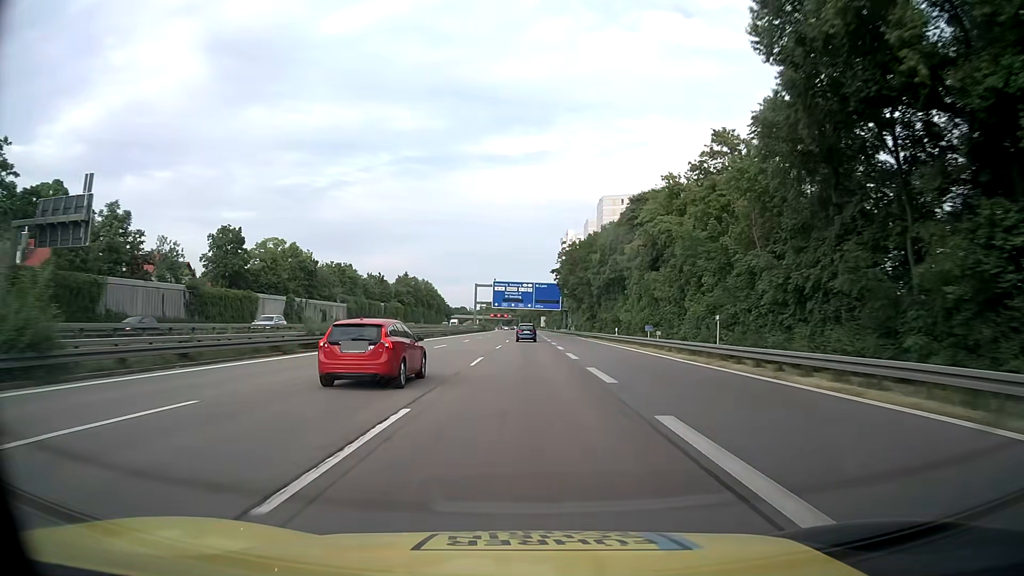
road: motorway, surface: asphalt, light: Day
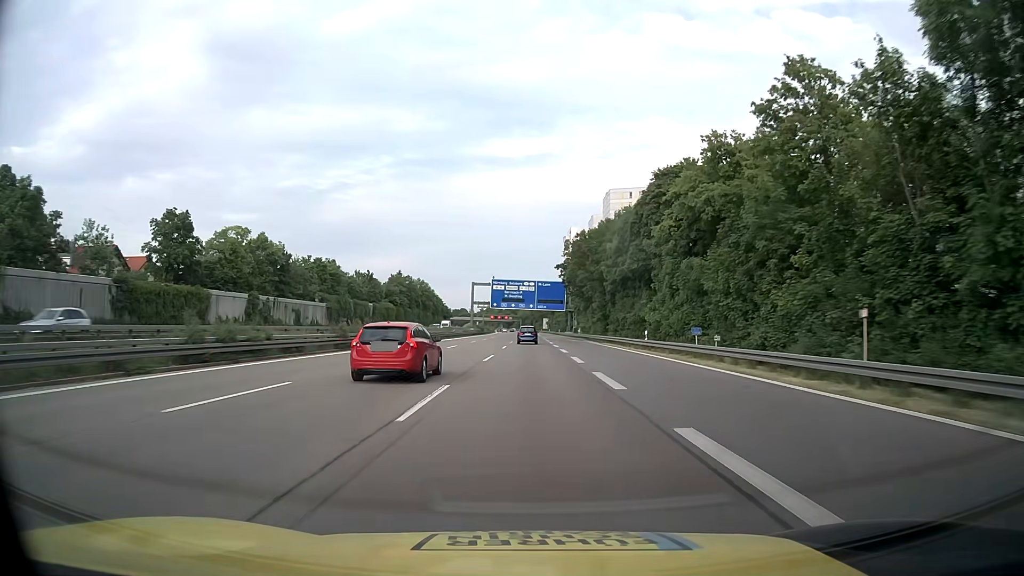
(+0.1, +13.2) m; 0°
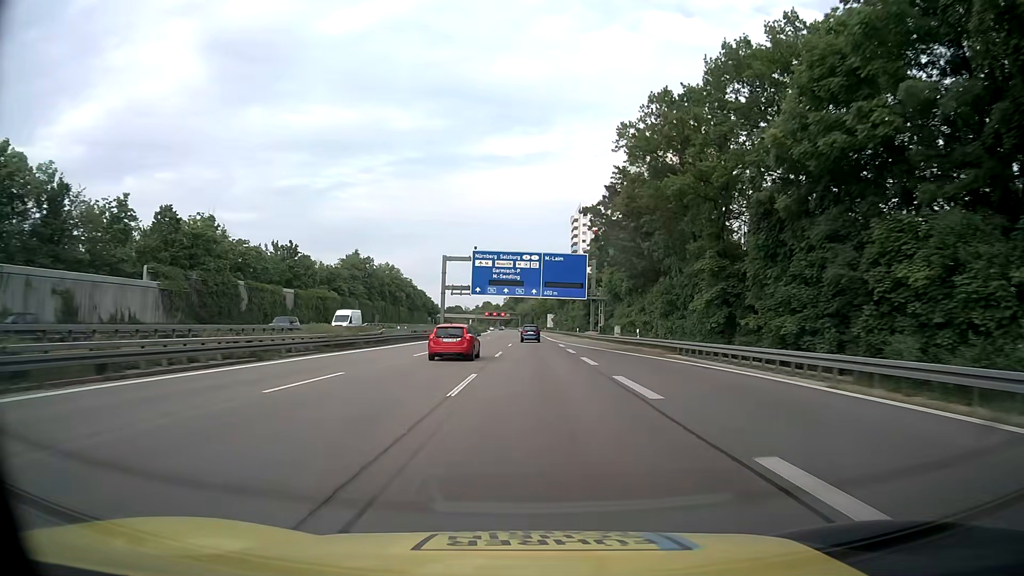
(0.0, +50.7) m; 0°
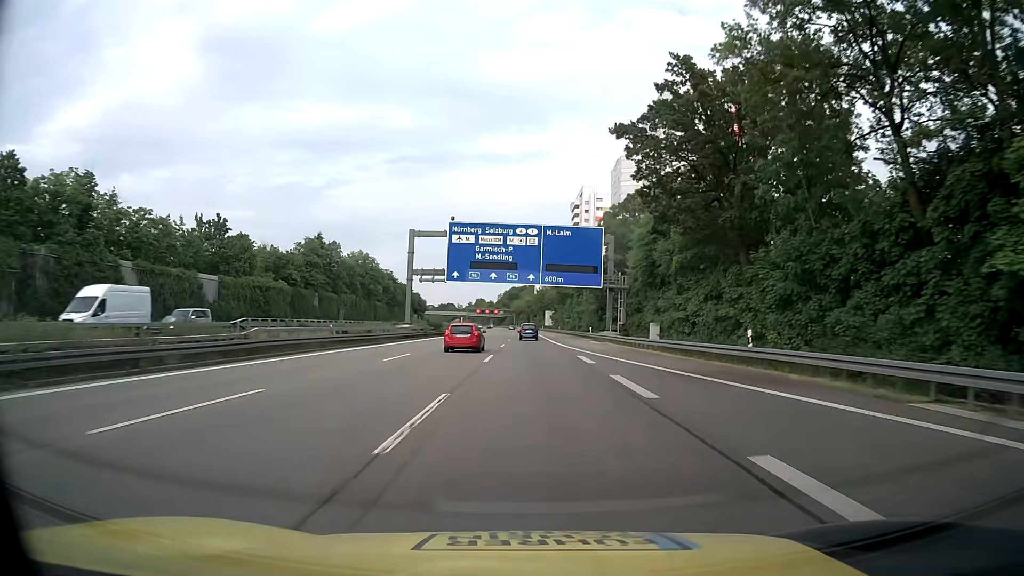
(+0.1, +24.0) m; +1°
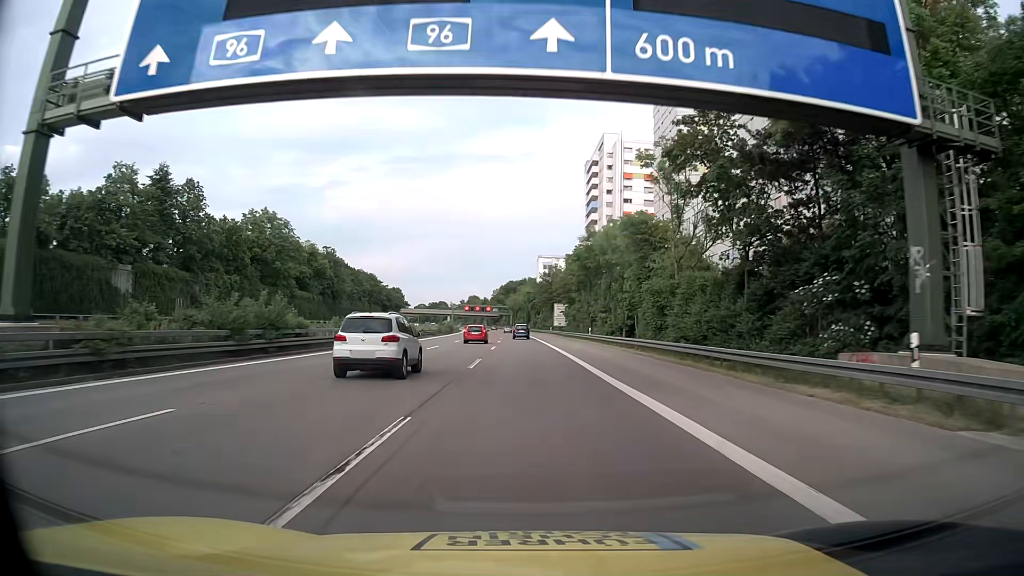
(-0.1, +57.4) m; 0°
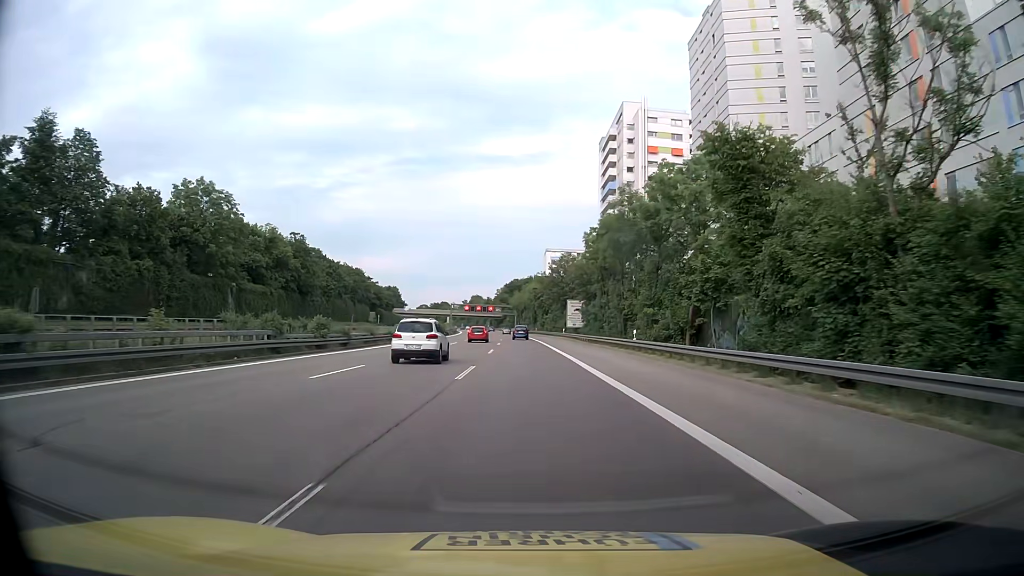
(-0.2, +22.3) m; 0°
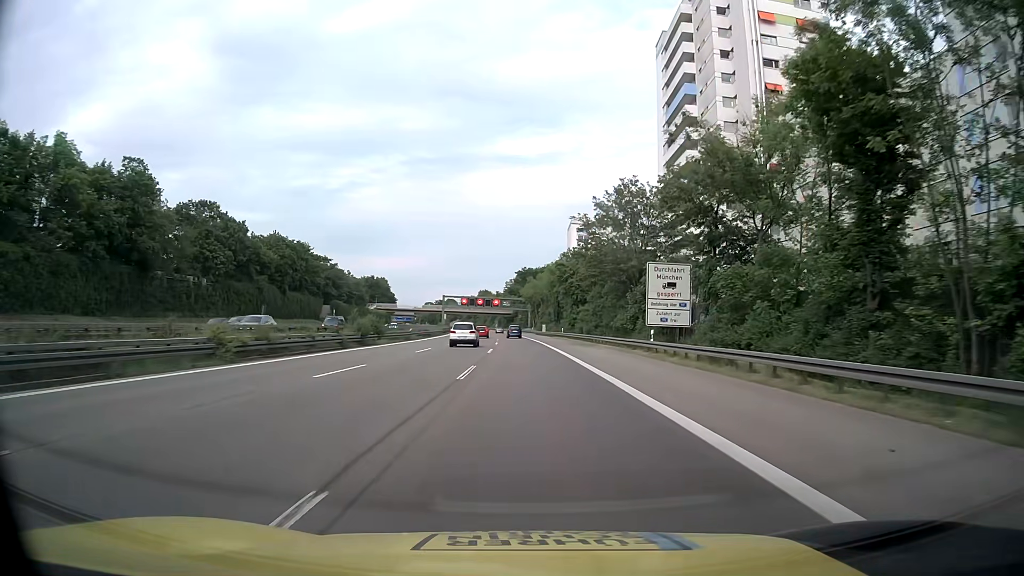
(-1.2, +54.6) m; -2°
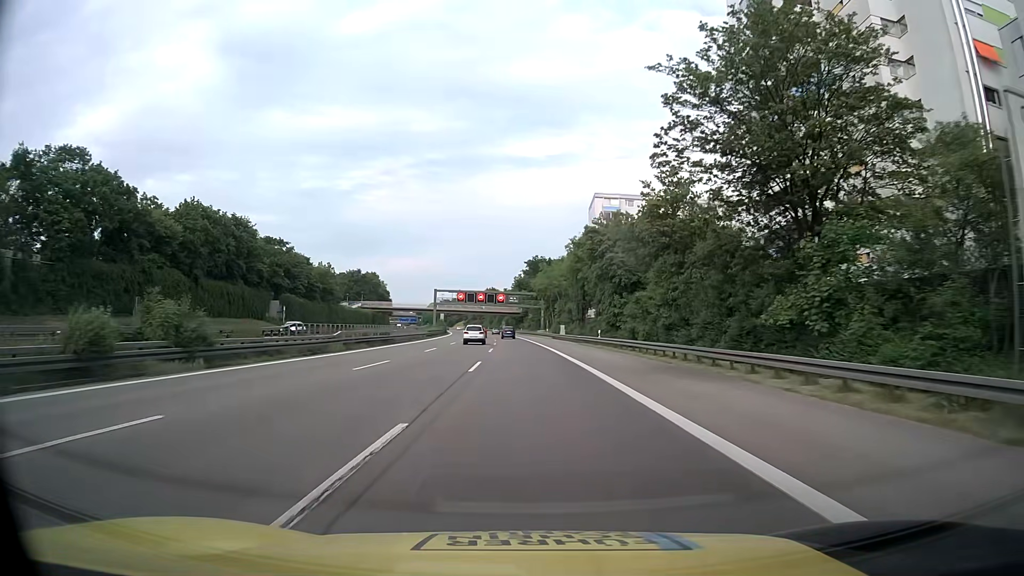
(-0.4, +32.1) m; -1°
(0, +10) (0, +20) (0, +30) (-1, +40) (-1, +50) (-1, +60) (-2, +70) (-2, +80) (-3, +90) (-4, +100) m
